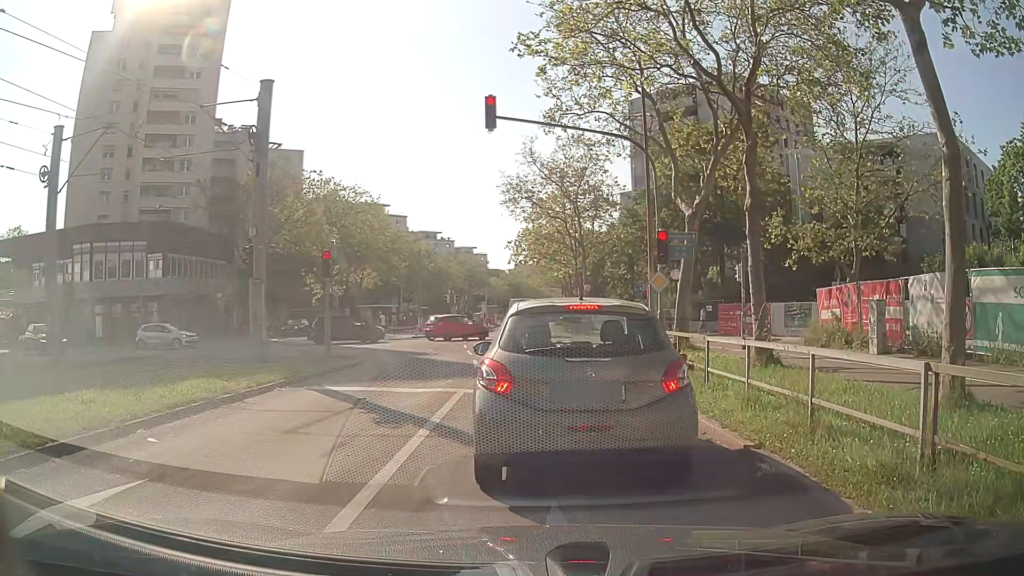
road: tertiary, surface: asphalt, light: Day
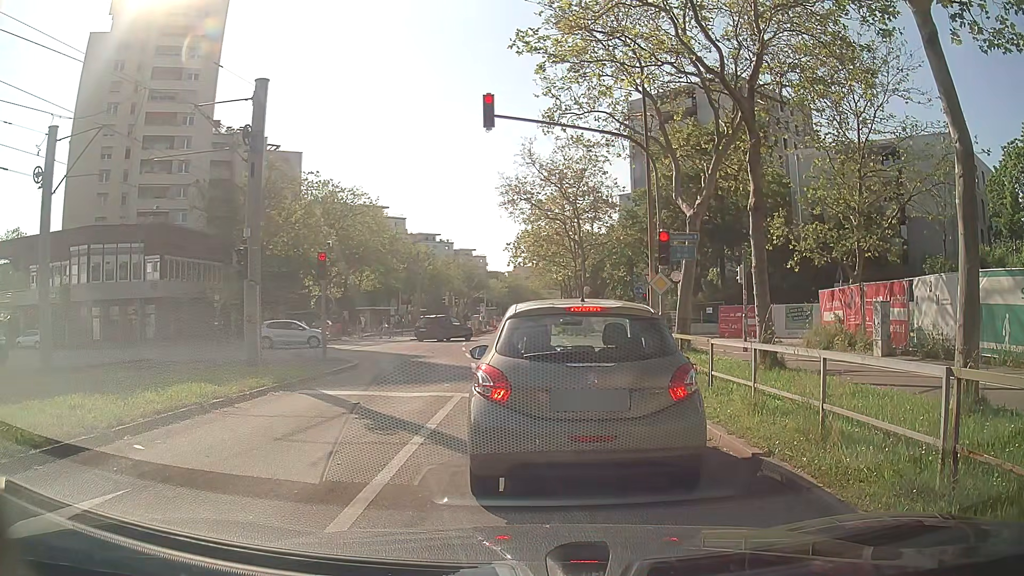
(0.0, +0.3) m; 0°
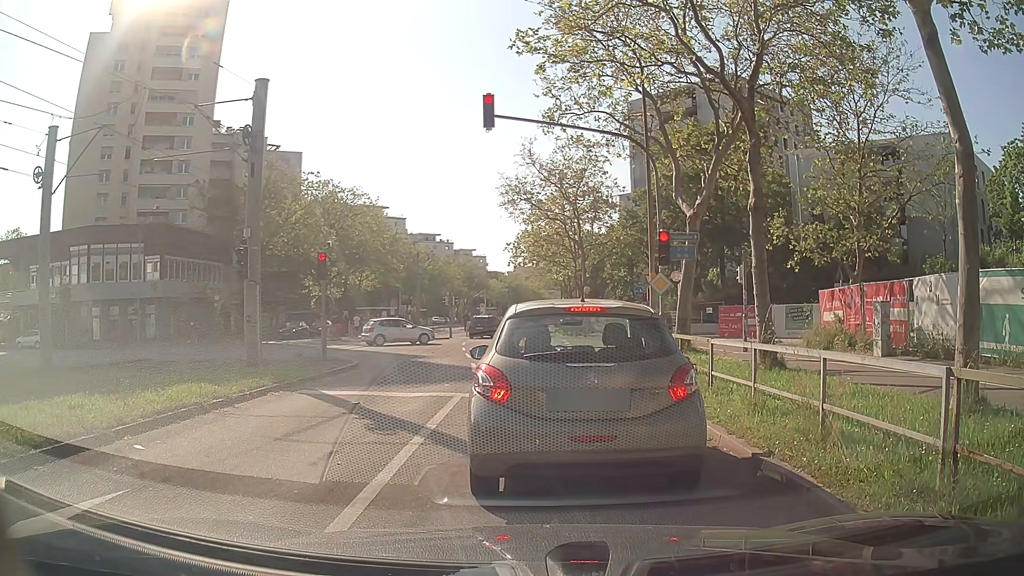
(0.0, 0.0) m; 0°
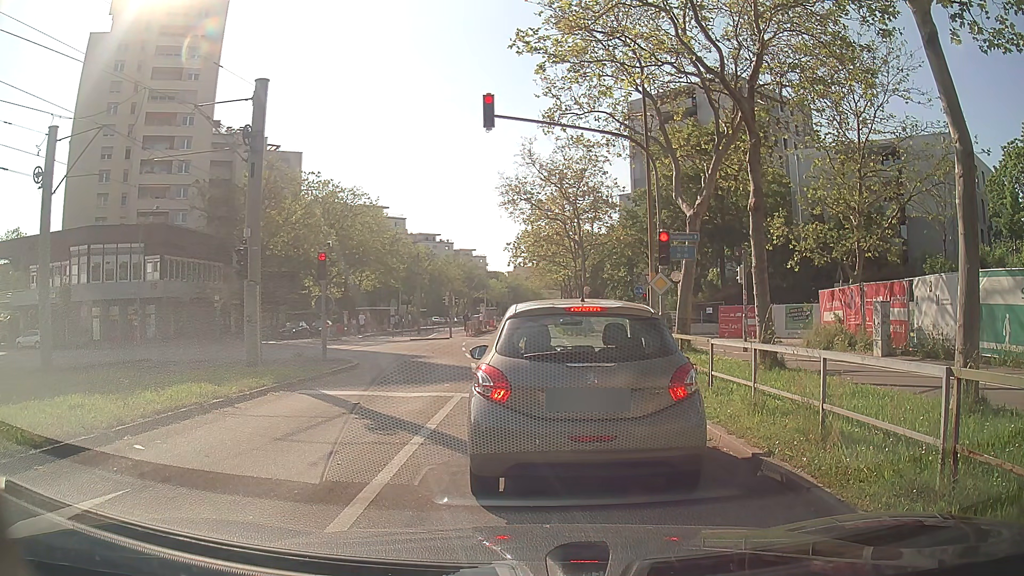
(0.0, 0.0) m; 0°
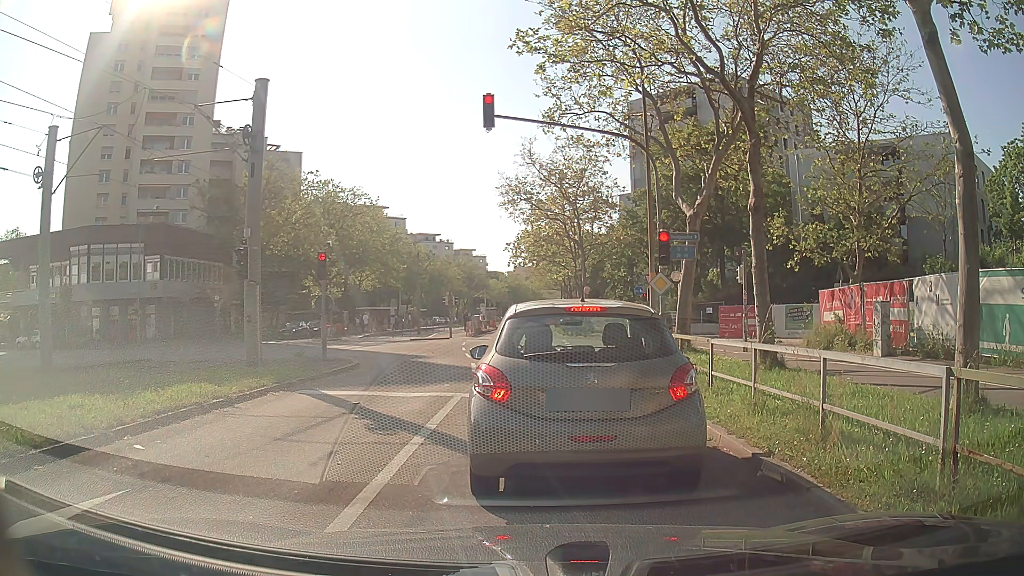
(0.0, 0.0) m; 0°
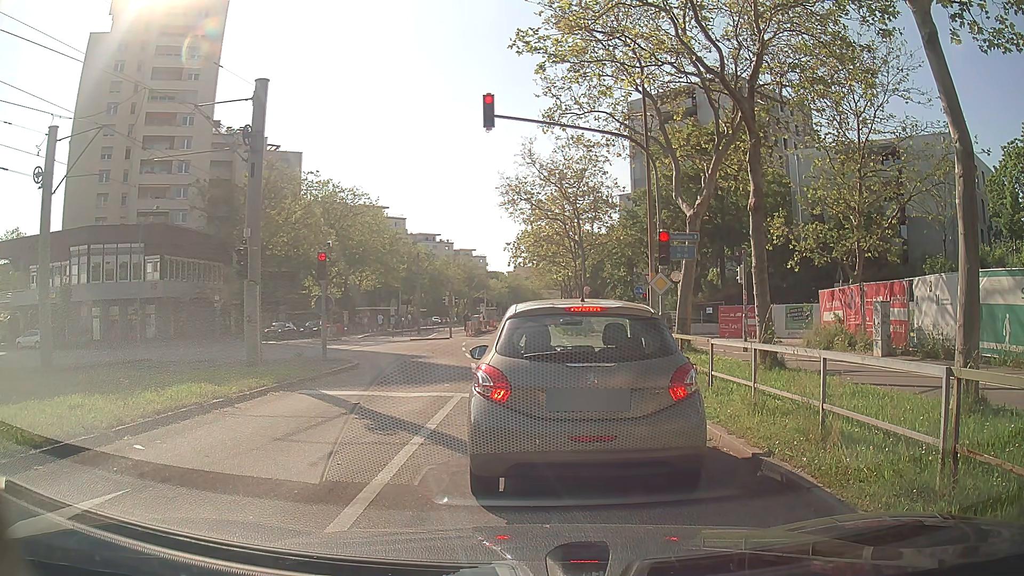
(0.0, 0.0) m; 0°
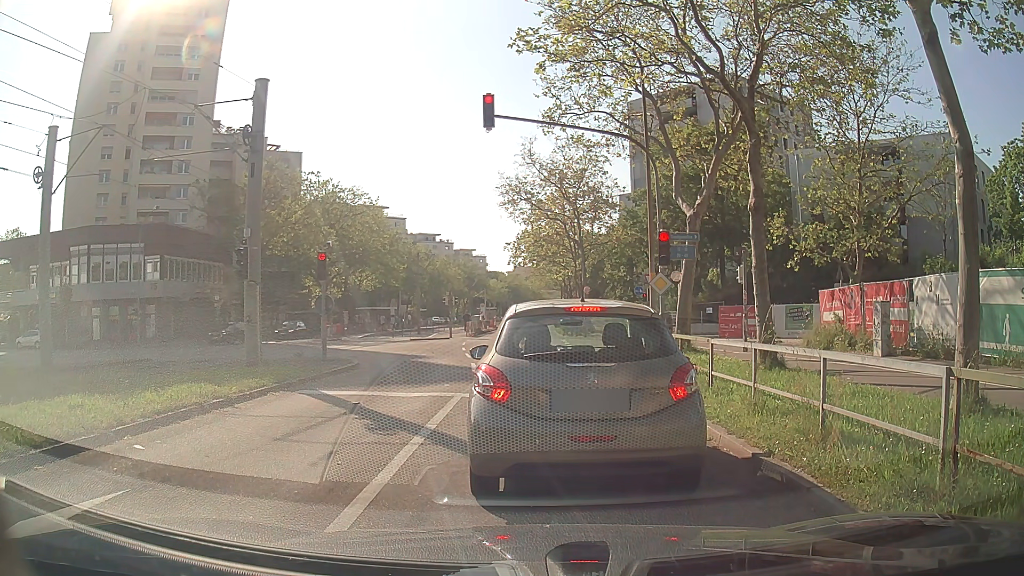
(0.0, 0.0) m; 0°
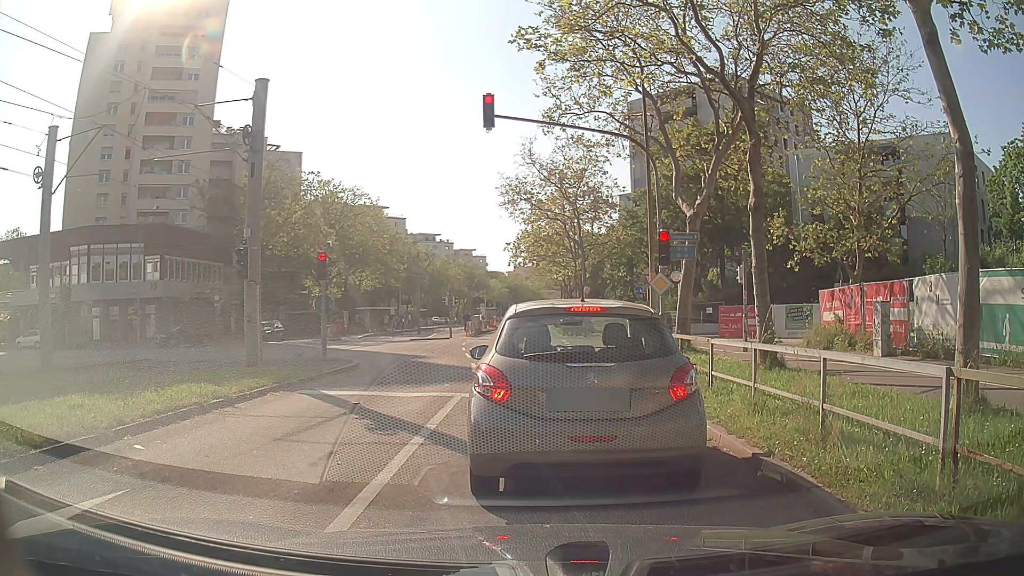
(0.0, 0.0) m; 0°
